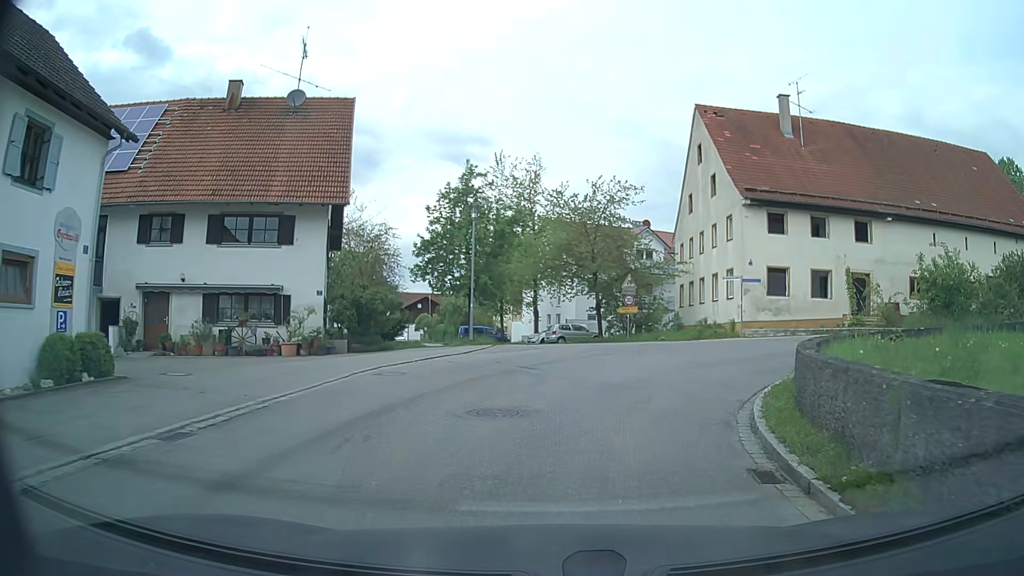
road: tertiary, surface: asphalt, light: Day
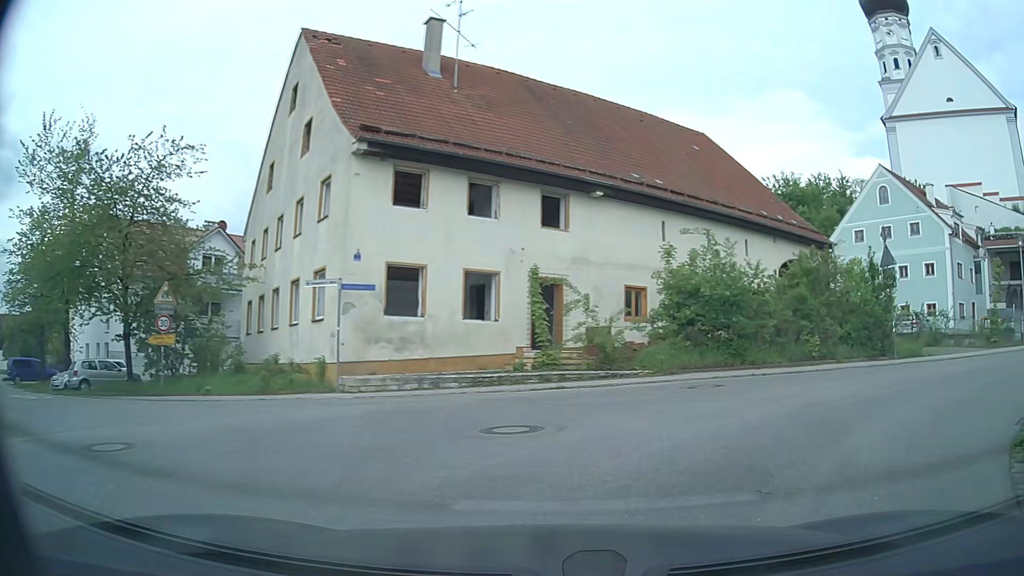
(+2.7, +14.0) m; +33°
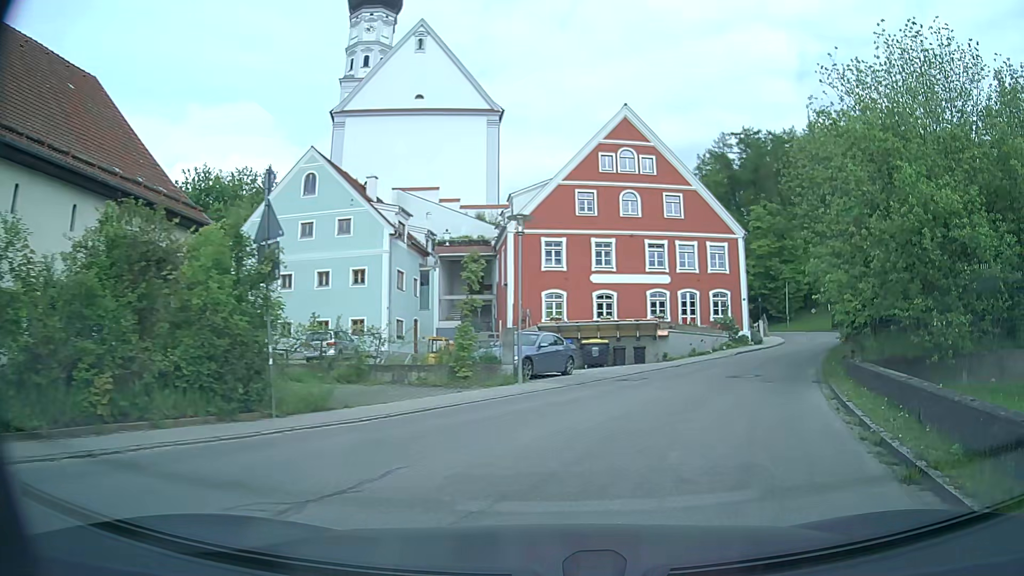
(+5.1, +9.6) m; +51°
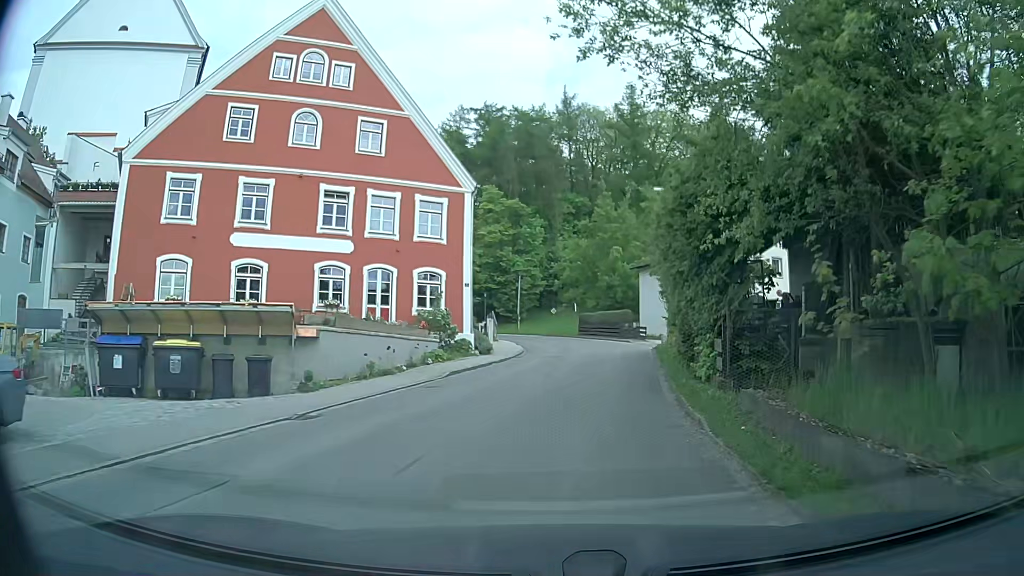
(+3.4, +15.0) m; +22°
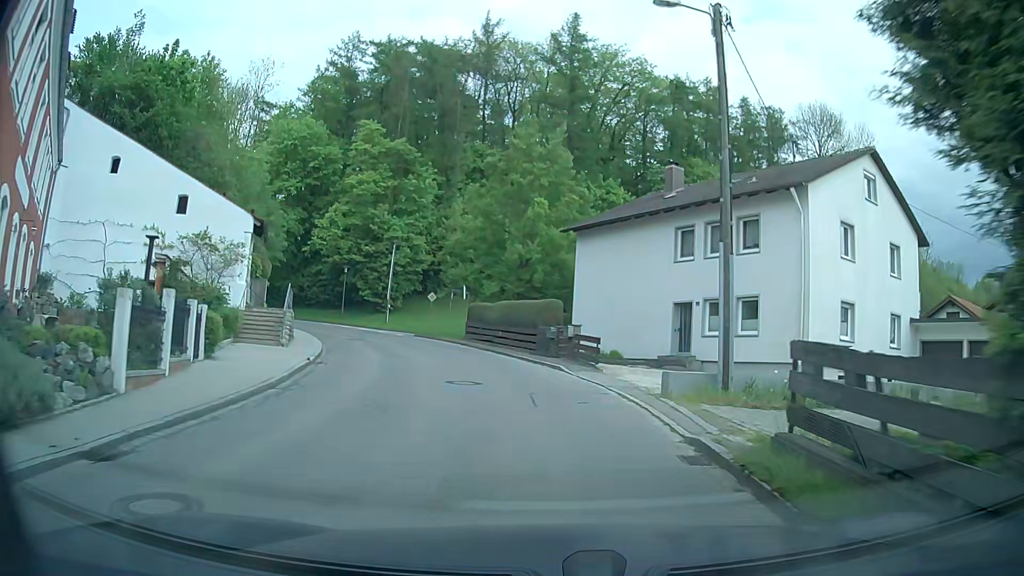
(+2.0, +23.8) m; +8°
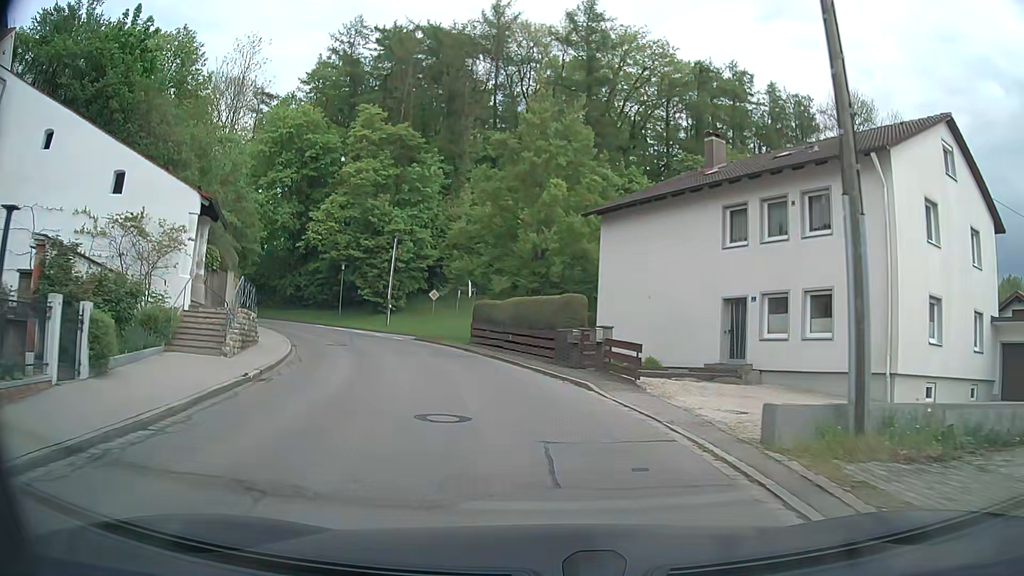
(-0.1, +5.2) m; -2°
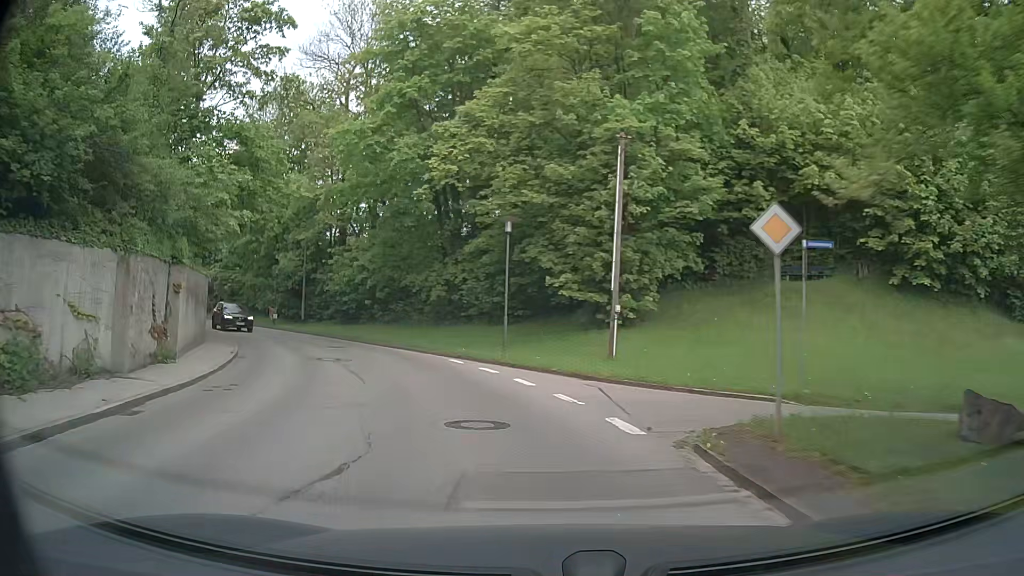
(-4.8, +27.7) m; -22°
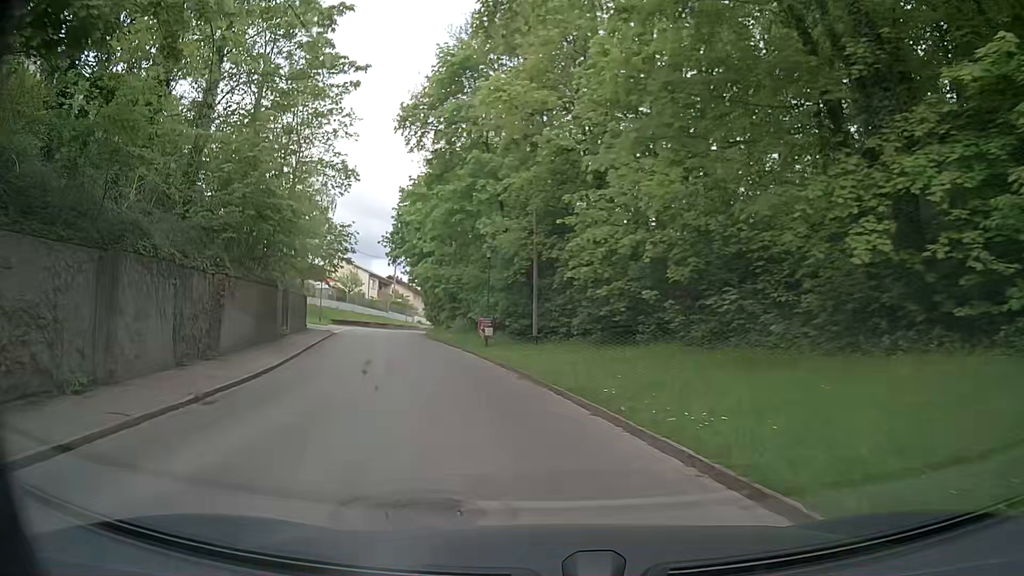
(-4.8, +22.4) m; -25°
